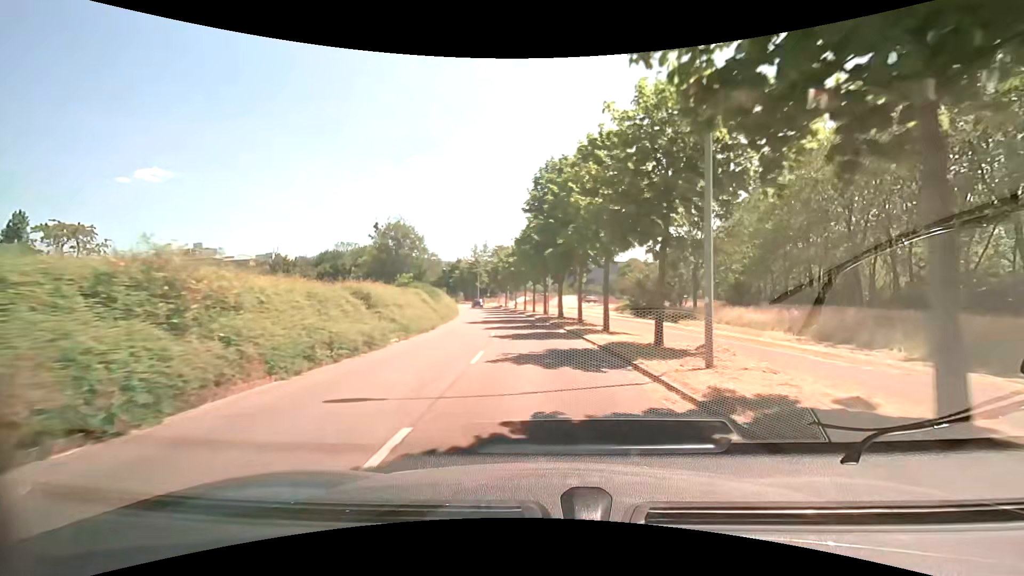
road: tertiary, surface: asphalt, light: Day
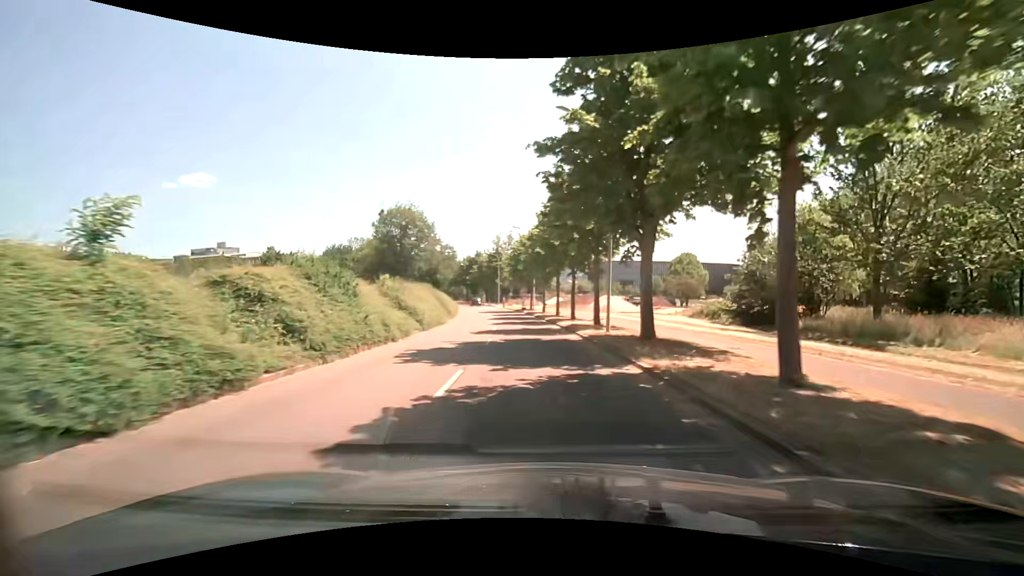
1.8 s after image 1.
(-0.8, +22.4) m; -4°
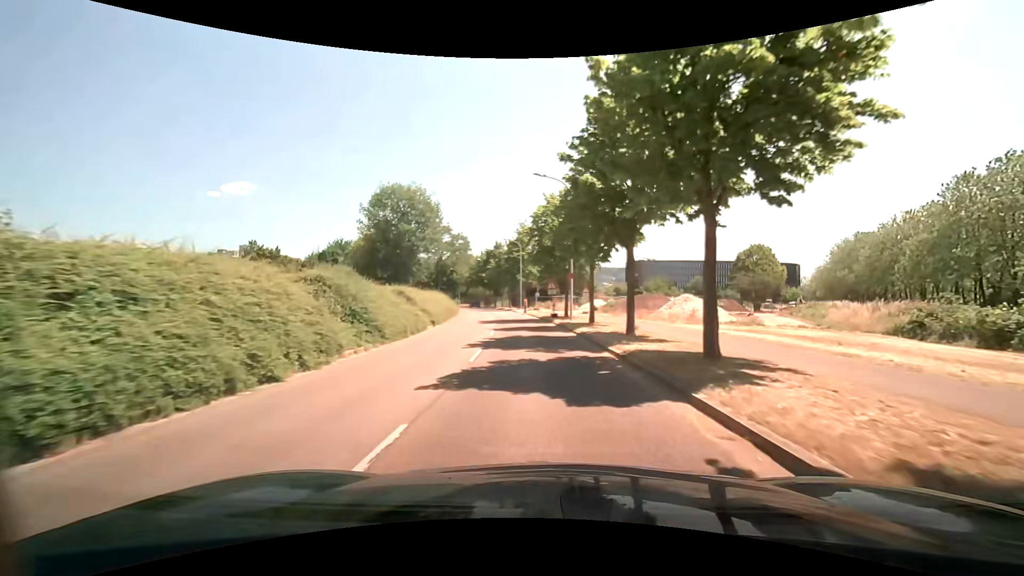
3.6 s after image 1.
(-0.6, +22.5) m; -3°
(0, +10) (-1, +20) (-2, +30) (-3, +40) (-4, +50) (-5, +60) (-7, +70) (-9, +79) (-12, +89) (-15, +99) m
